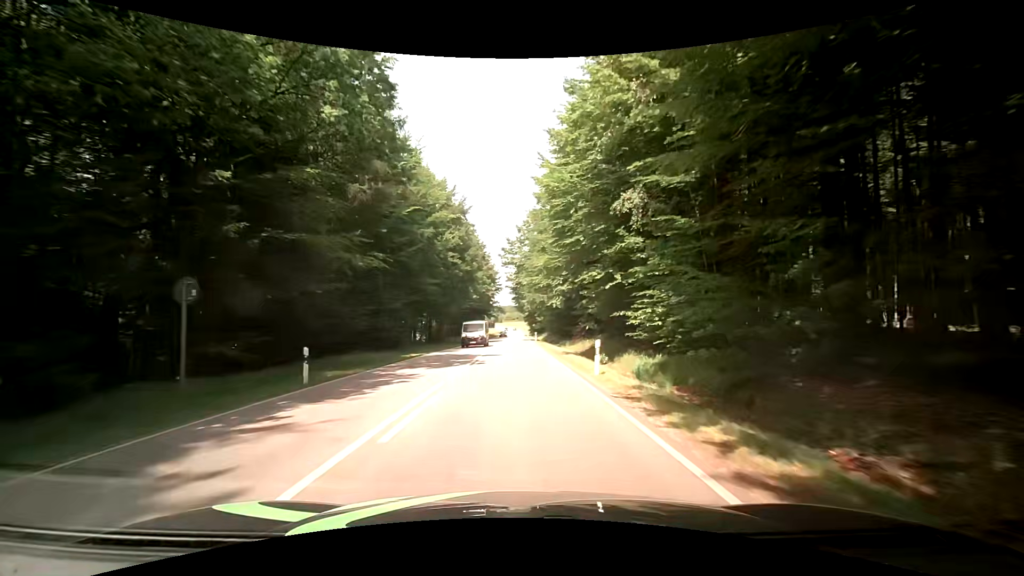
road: secondary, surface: asphalt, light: Day
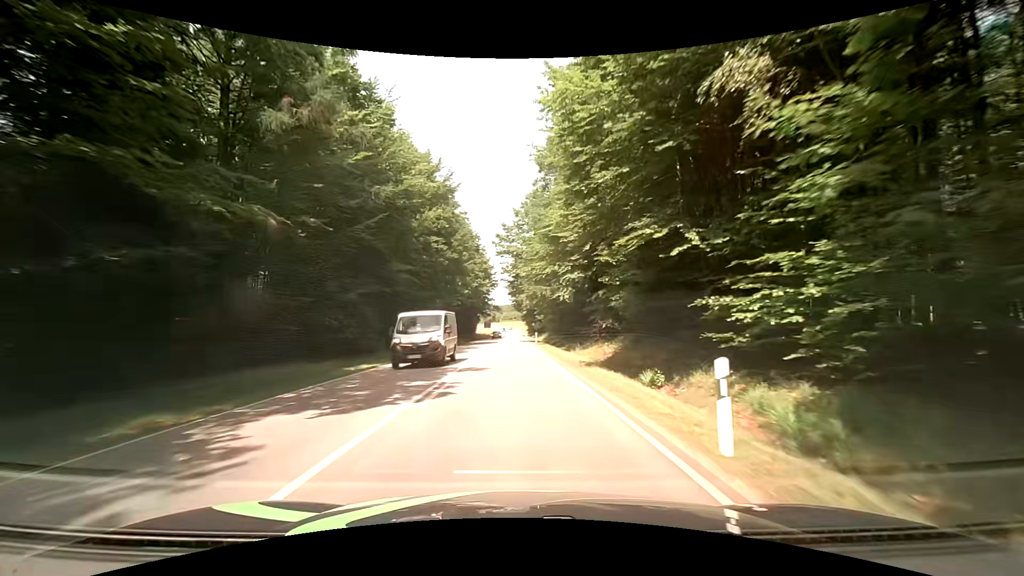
(0.0, +9.6) m; 0°
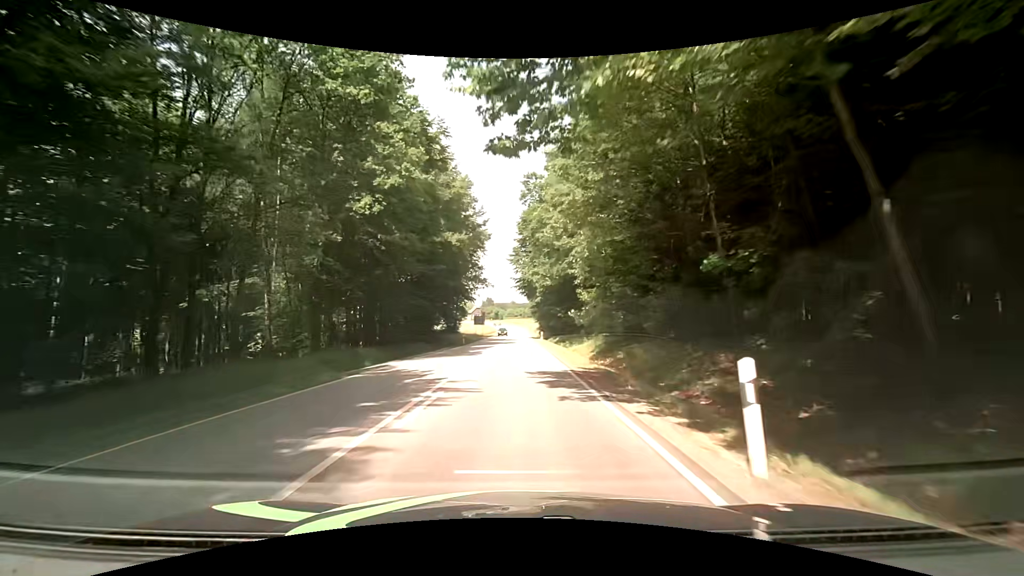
(-0.3, +49.5) m; 0°
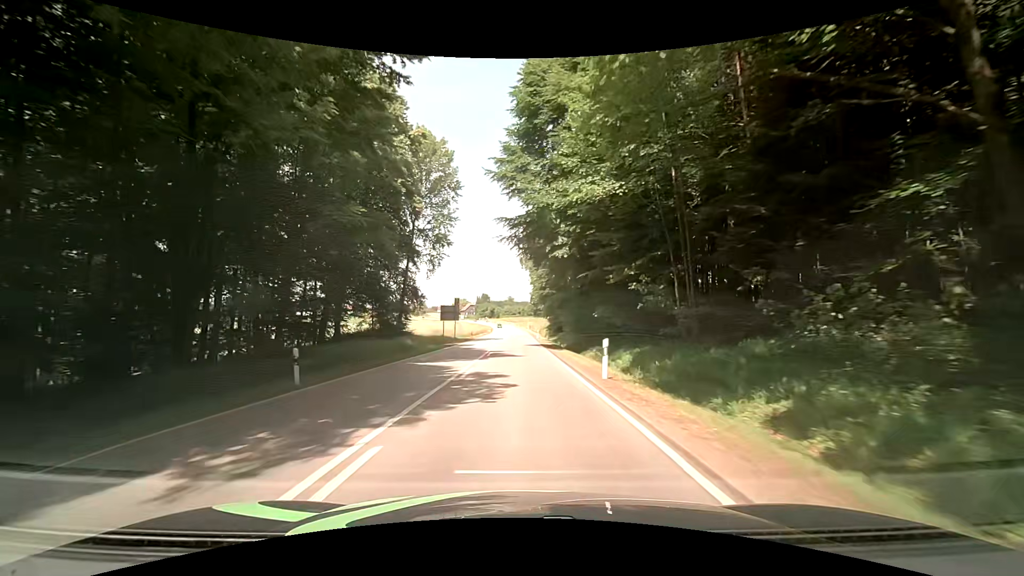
(+0.1, +41.1) m; 0°
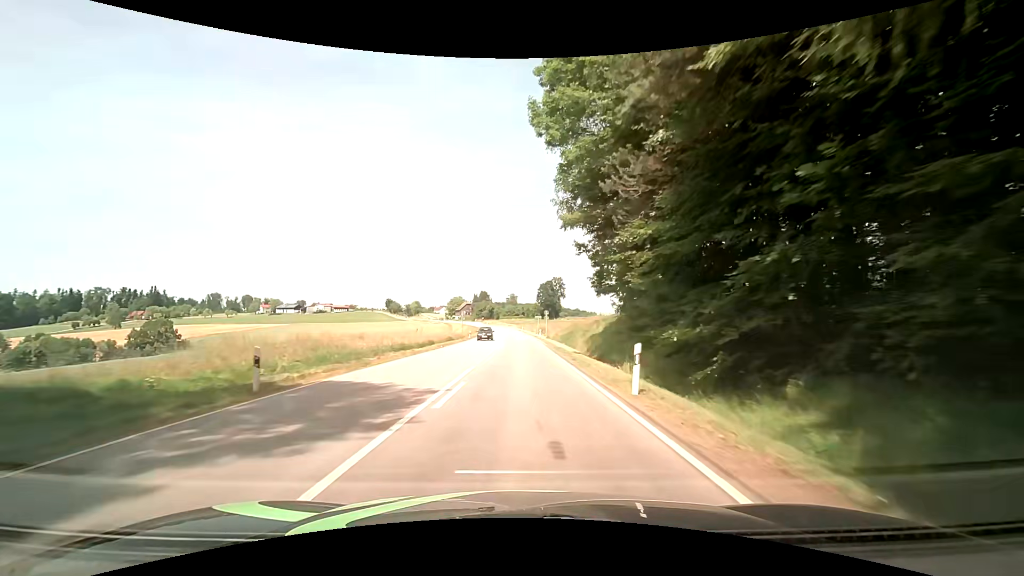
(-0.3, +53.0) m; -1°
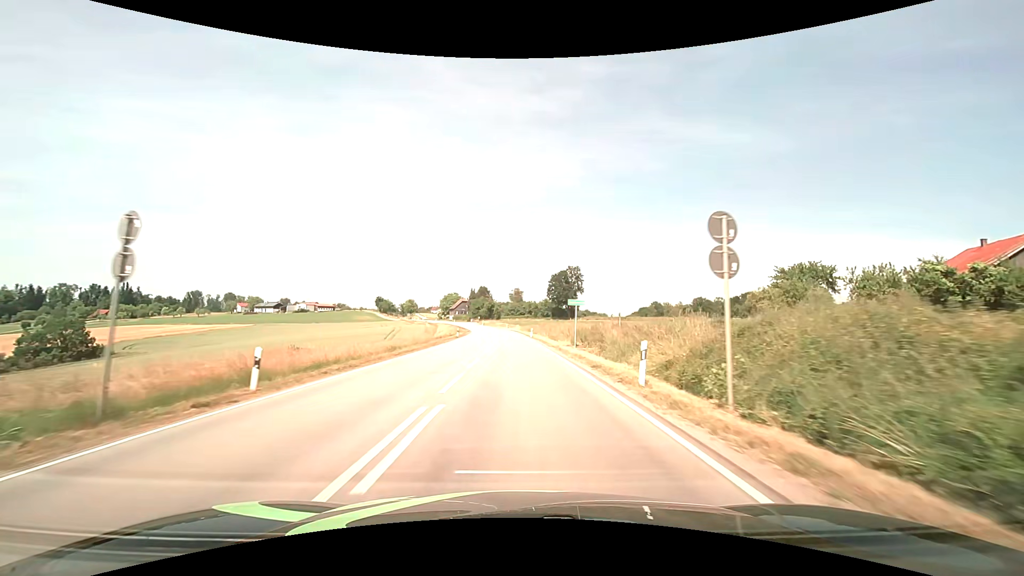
(+0.5, +51.9) m; 0°
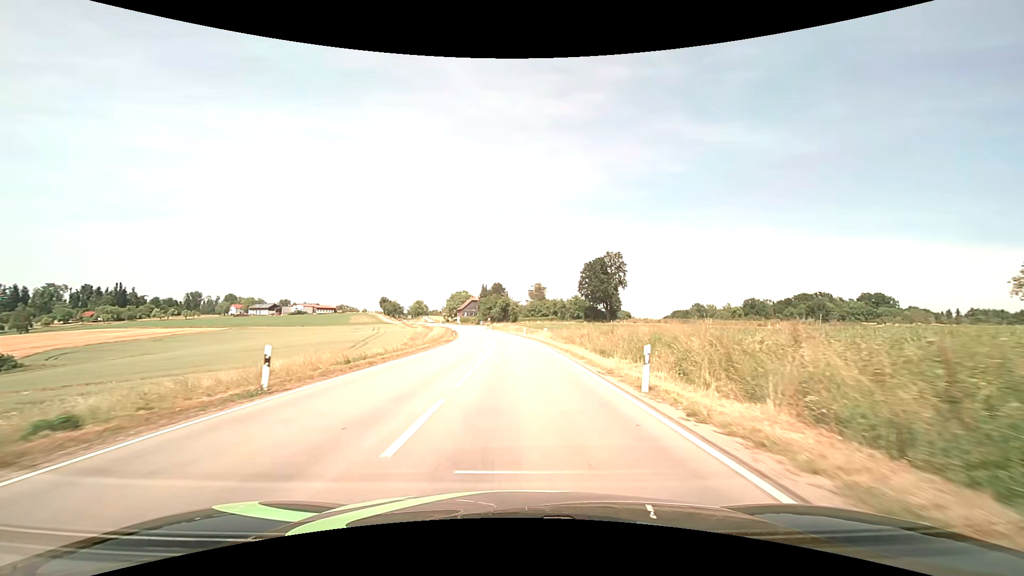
(-0.7, +46.7) m; -2°
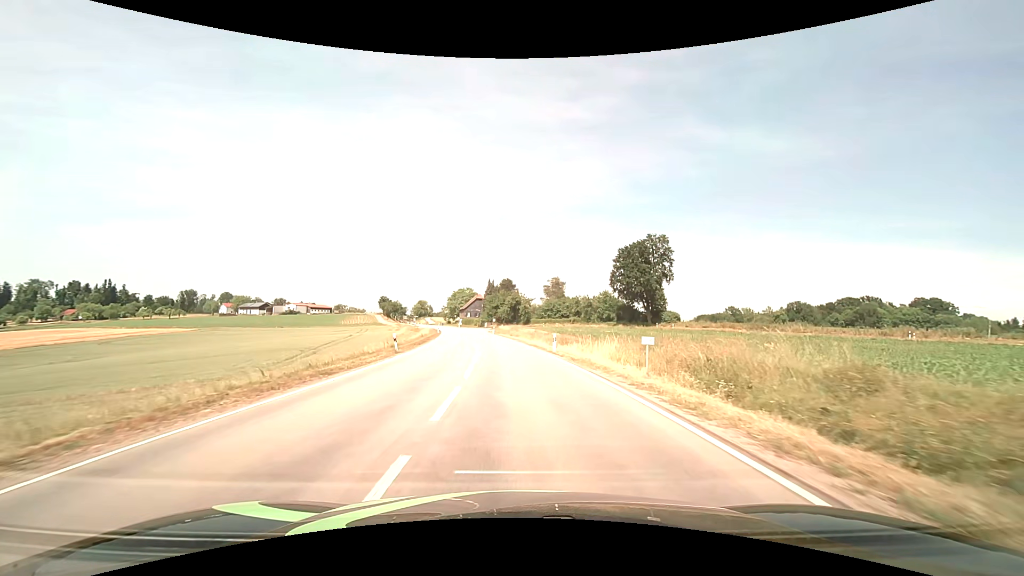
(-0.5, +33.9) m; -1°
(0, +10) (0, +20) (-1, +30) (-1, +40) (-2, +50) (-3, +60) (-4, +70) (-6, +80) (-8, +89) (-10, +99) m
